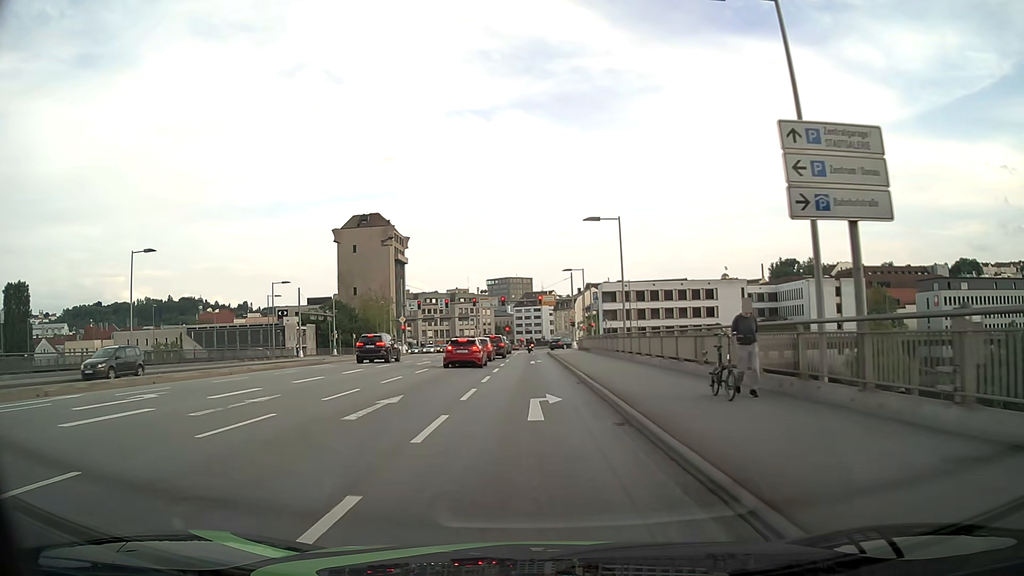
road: primary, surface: asphalt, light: Day
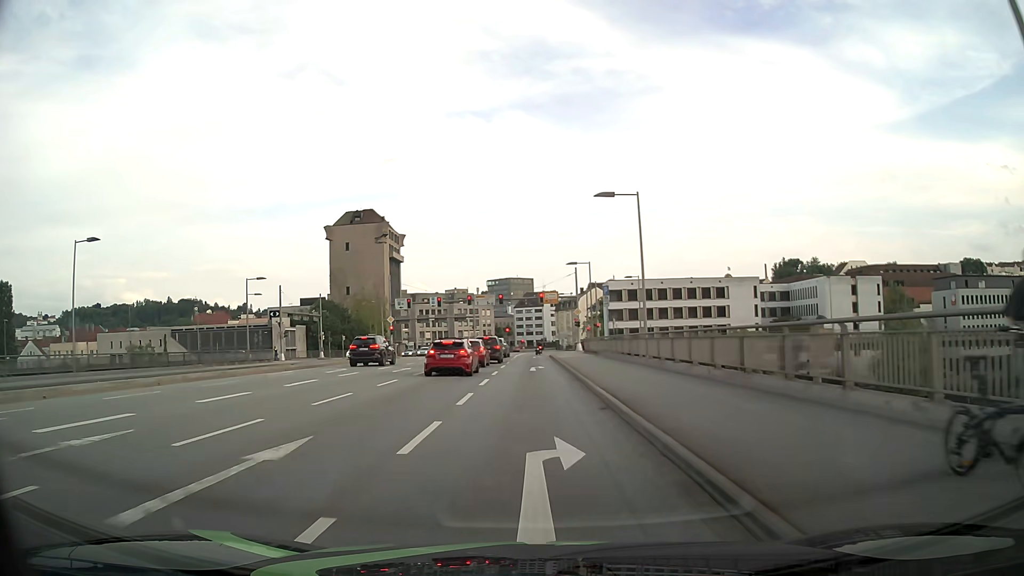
(0.0, +6.6) m; 0°
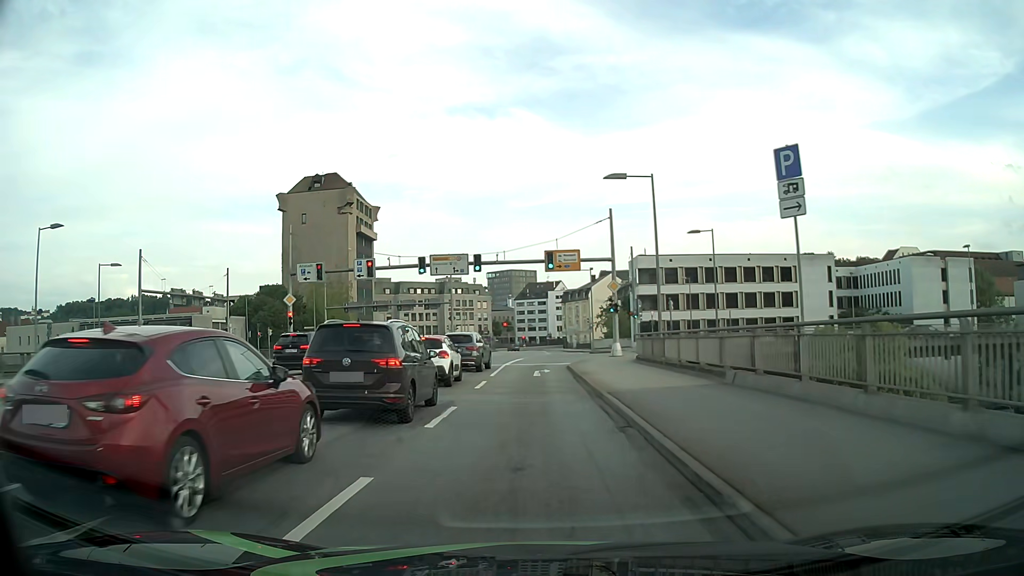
(0.0, +29.6) m; 0°
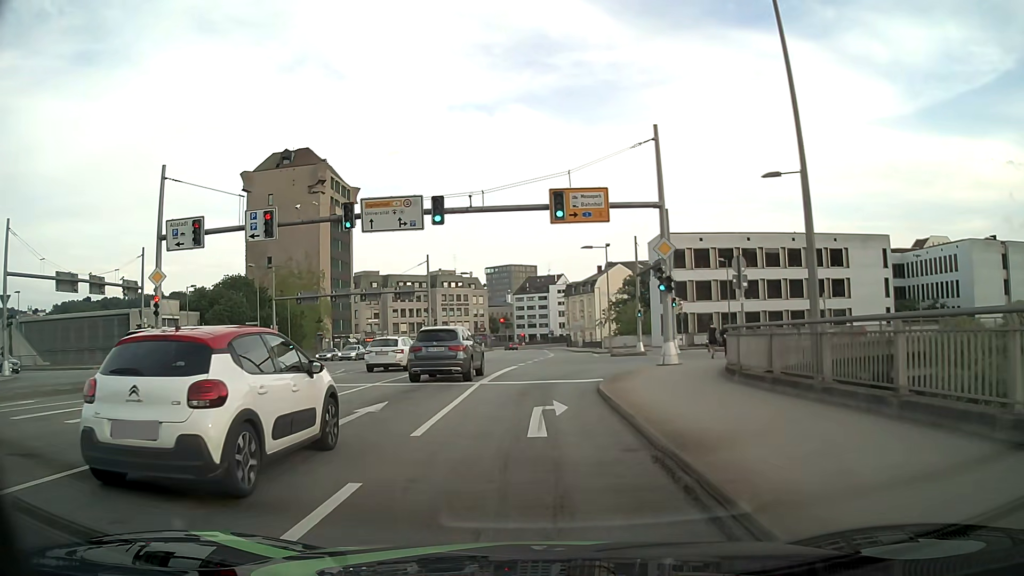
(+0.1, +15.2) m; 0°
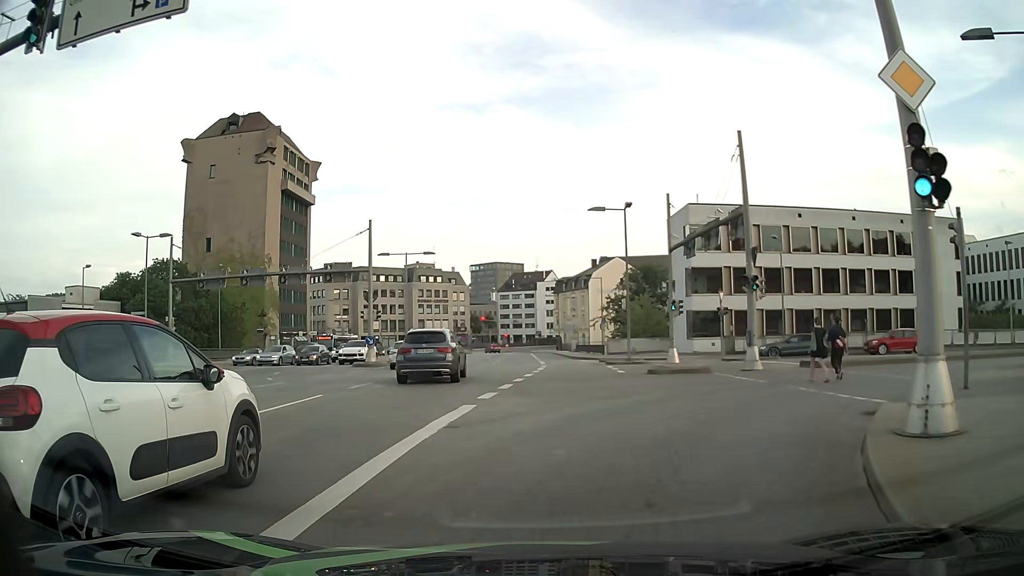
(+0.1, +16.3) m; +2°
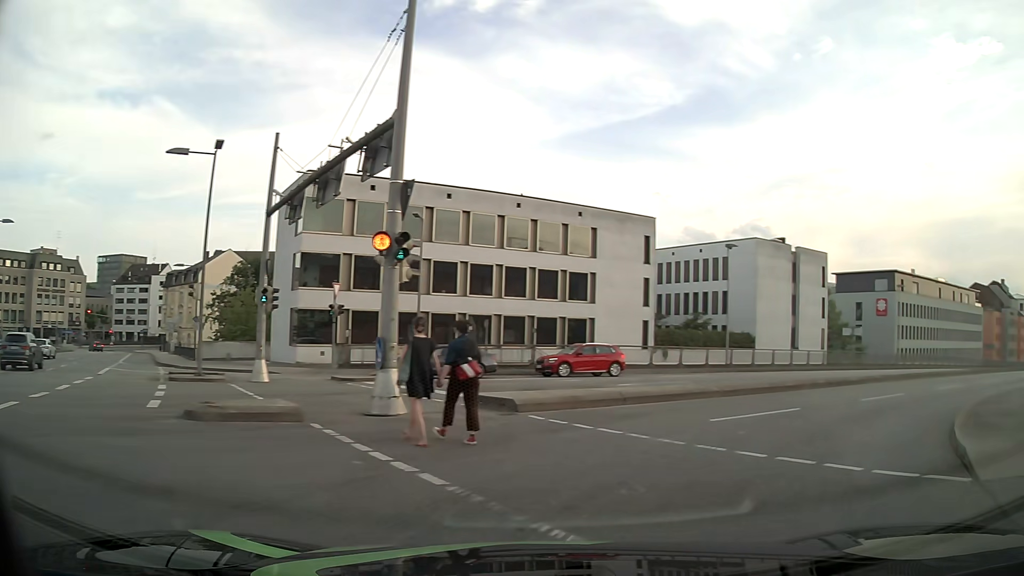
(+2.3, +11.2) m; +33°
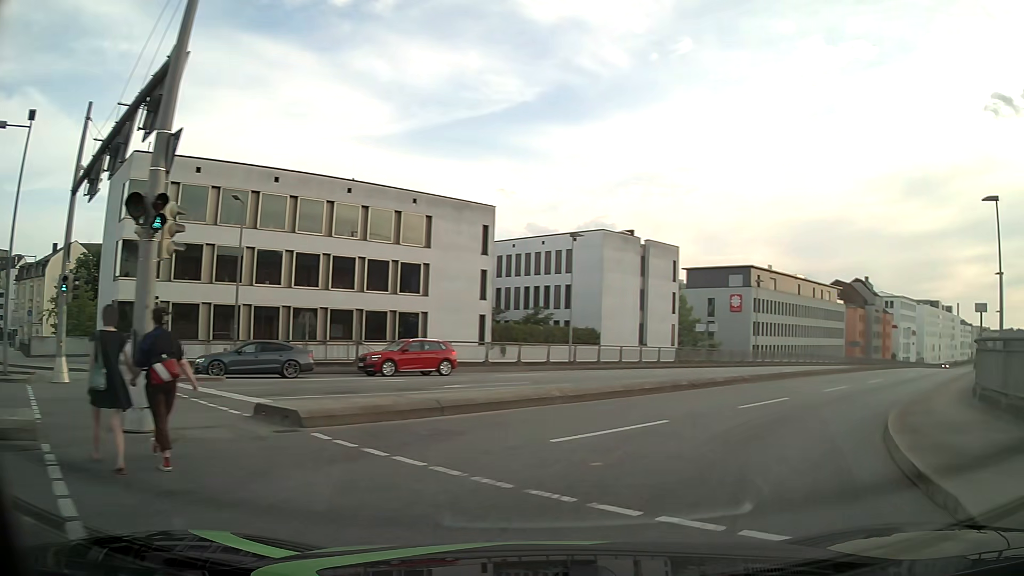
(+0.4, +3.1) m; +14°
(+3, +10) (+8, +18) (+15, +25) (+21, +33) (+28, +41) (+34, +48) (+41, +56) (+47, +63) (+54, +71) (+60, +79) m
